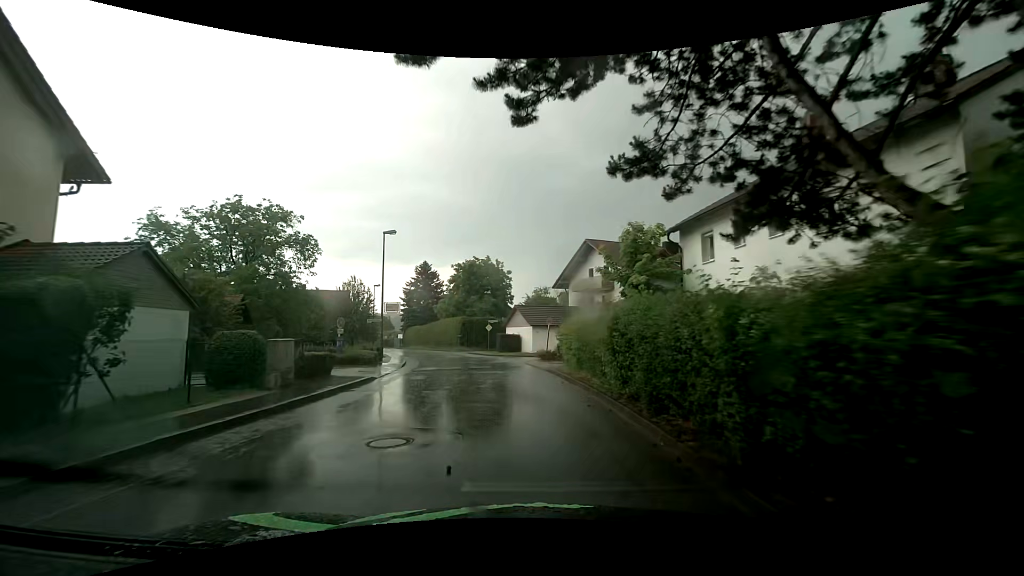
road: unclassified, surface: asphalt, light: Day
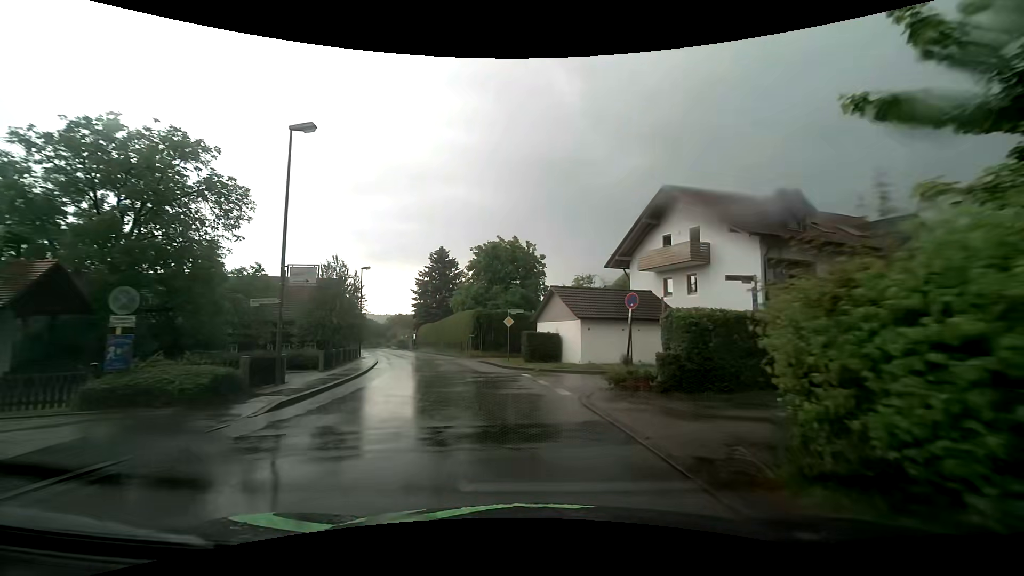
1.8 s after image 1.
(-0.5, +16.3) m; -3°
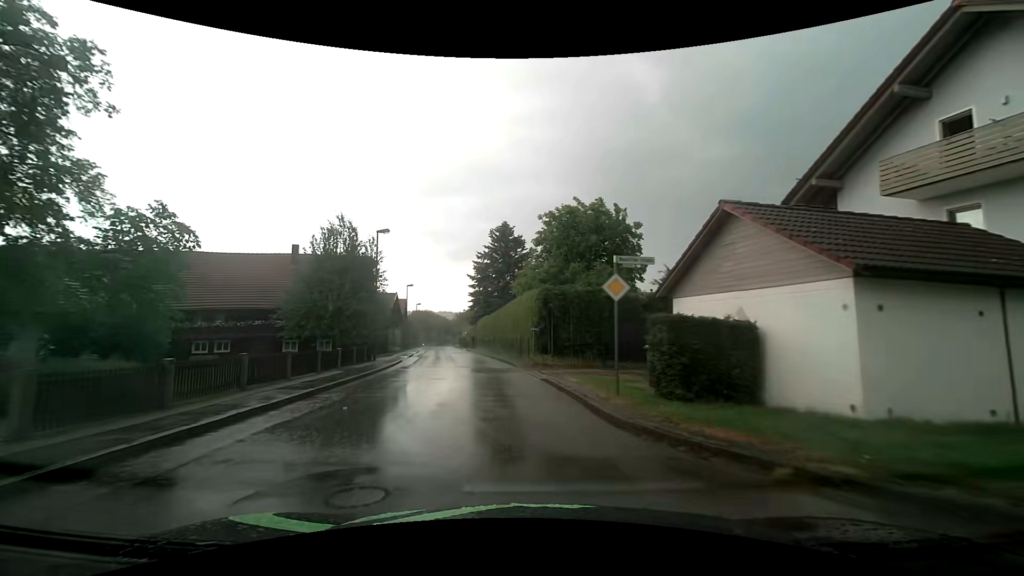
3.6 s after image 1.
(-1.0, +16.0) m; -8°
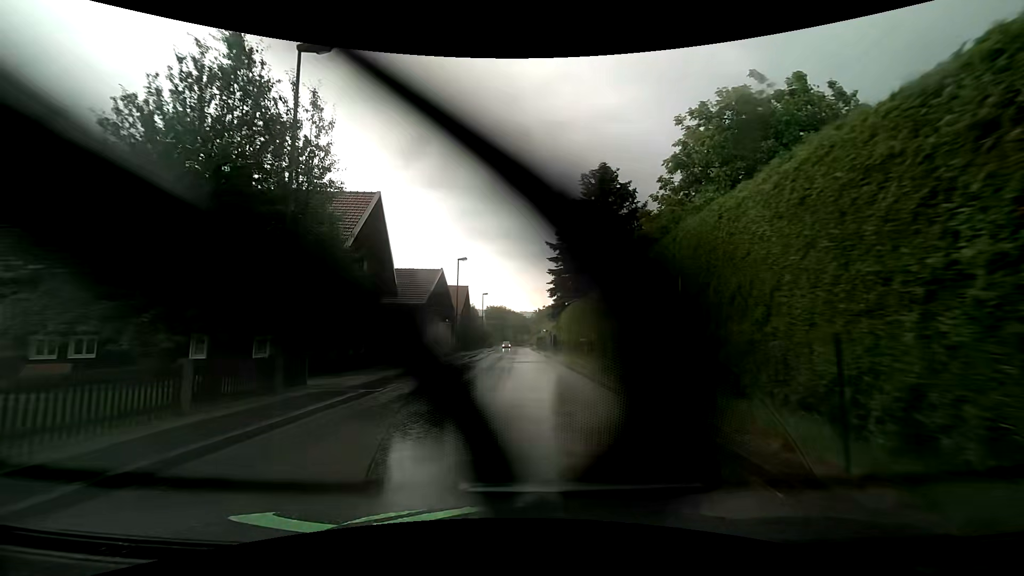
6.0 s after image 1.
(-2.2, +20.8) m; -10°
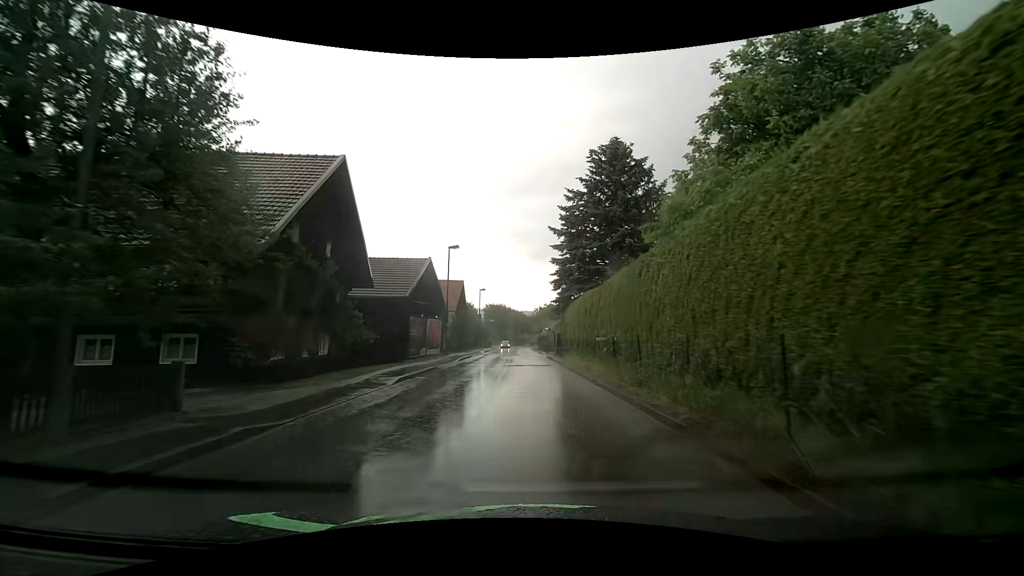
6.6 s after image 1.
(0.0, +5.2) m; 0°
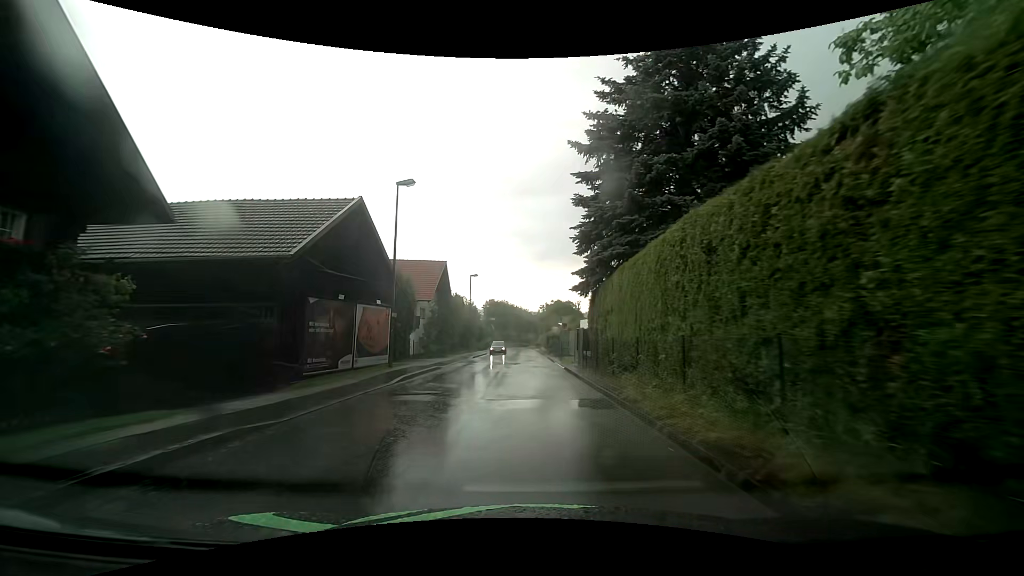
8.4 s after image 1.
(0.0, +15.5) m; 0°
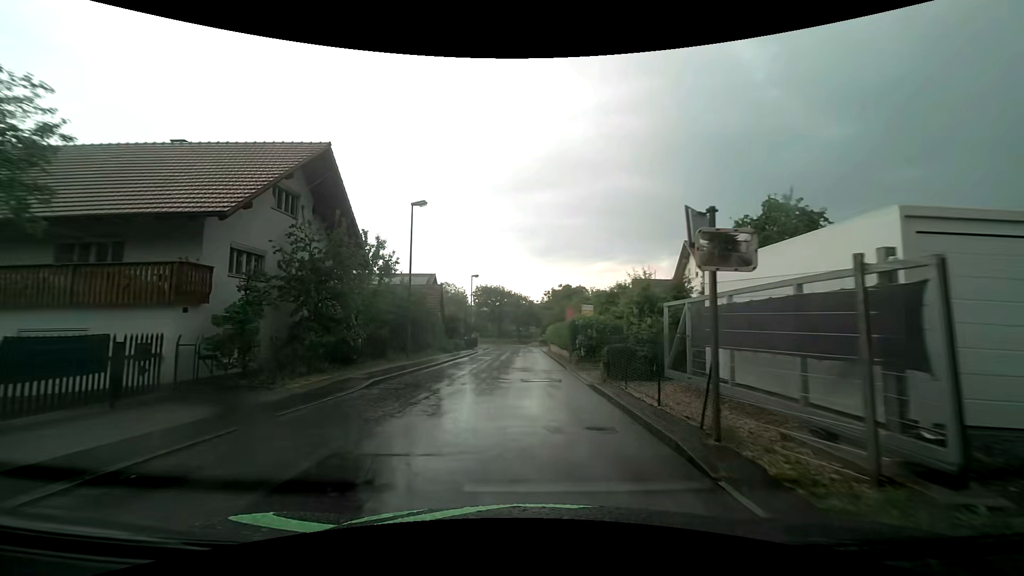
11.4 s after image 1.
(-0.4, +26.8) m; -1°
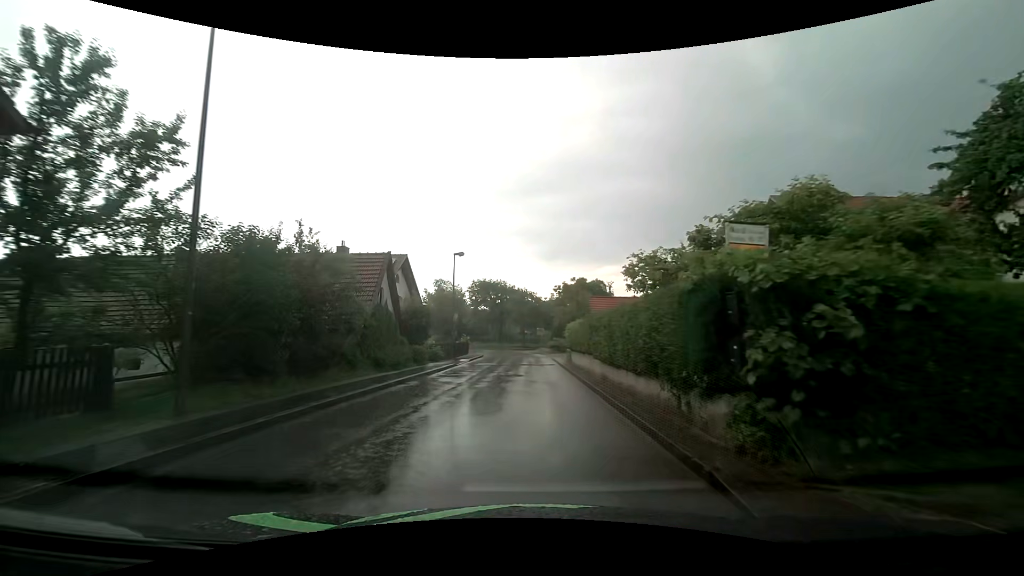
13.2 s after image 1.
(0.0, +16.7) m; 0°
(0, +10) (0, +20) (0, +30) (0, +40) (0, +50) (-1, +60) (-3, +70) (-6, +79) (-12, +88) (-19, +95) m
